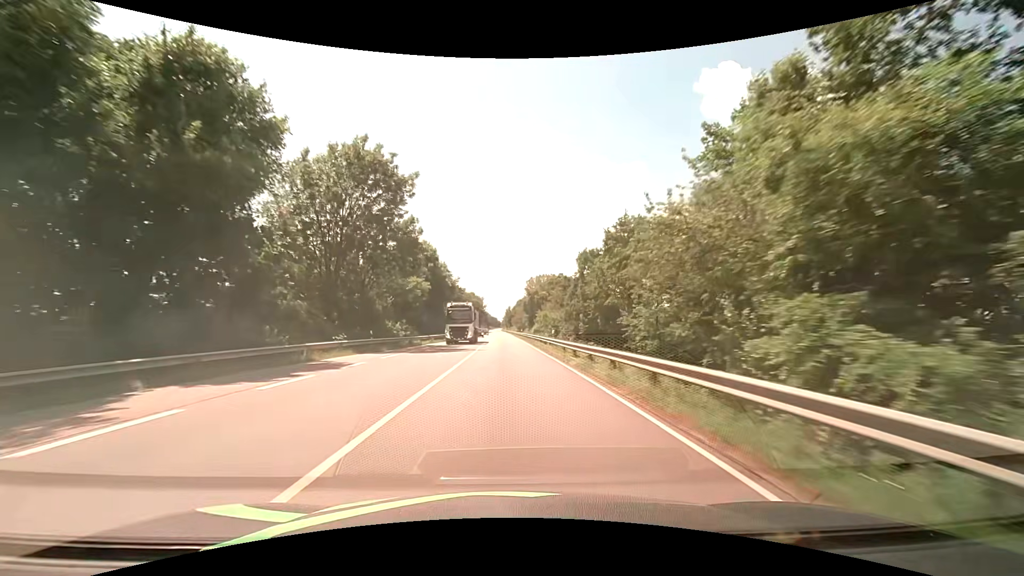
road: primary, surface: asphalt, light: Day
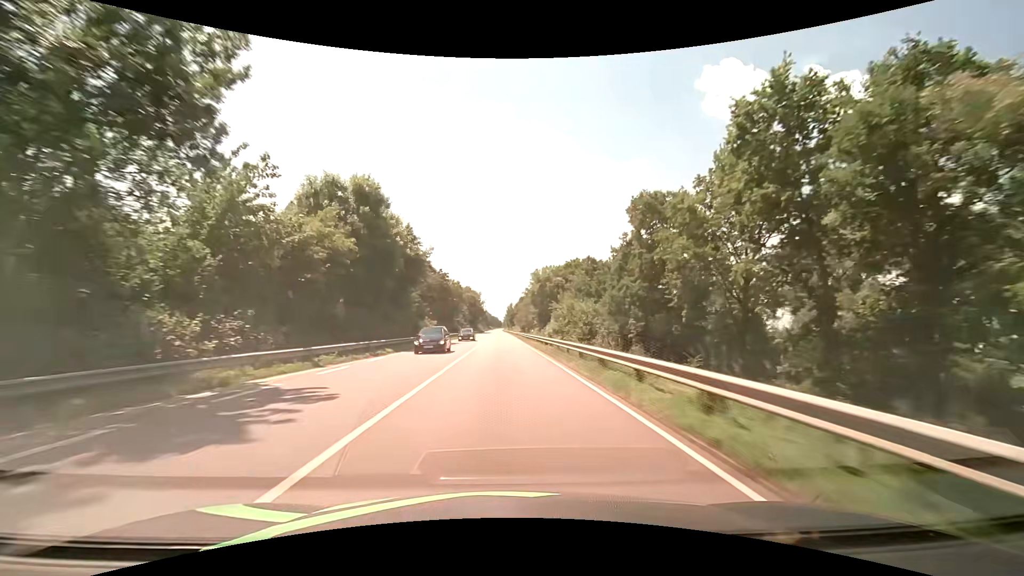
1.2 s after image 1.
(-0.1, +31.6) m; -1°
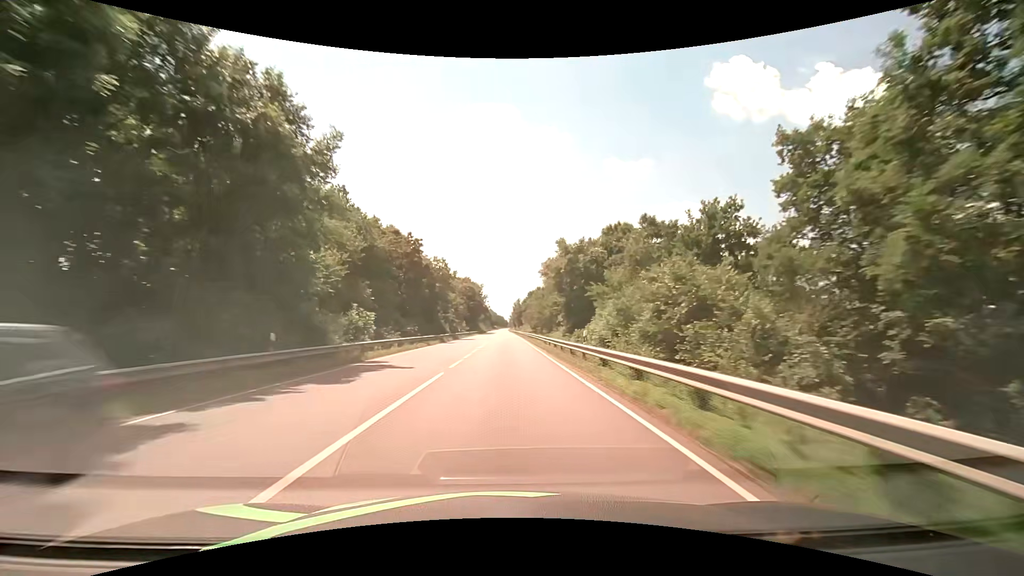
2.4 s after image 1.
(-0.1, +31.6) m; 0°
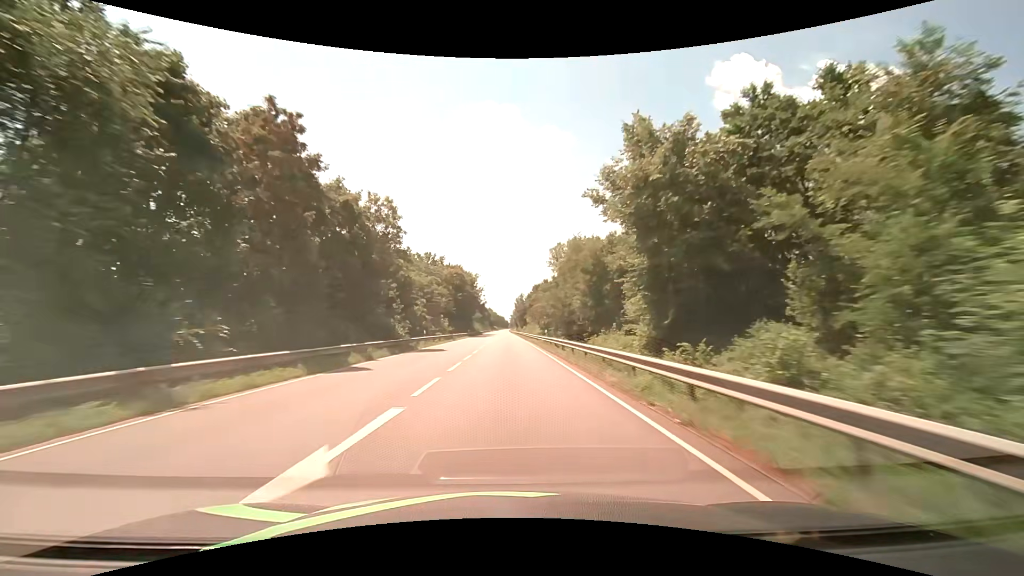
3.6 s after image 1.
(0.0, +31.6) m; 0°
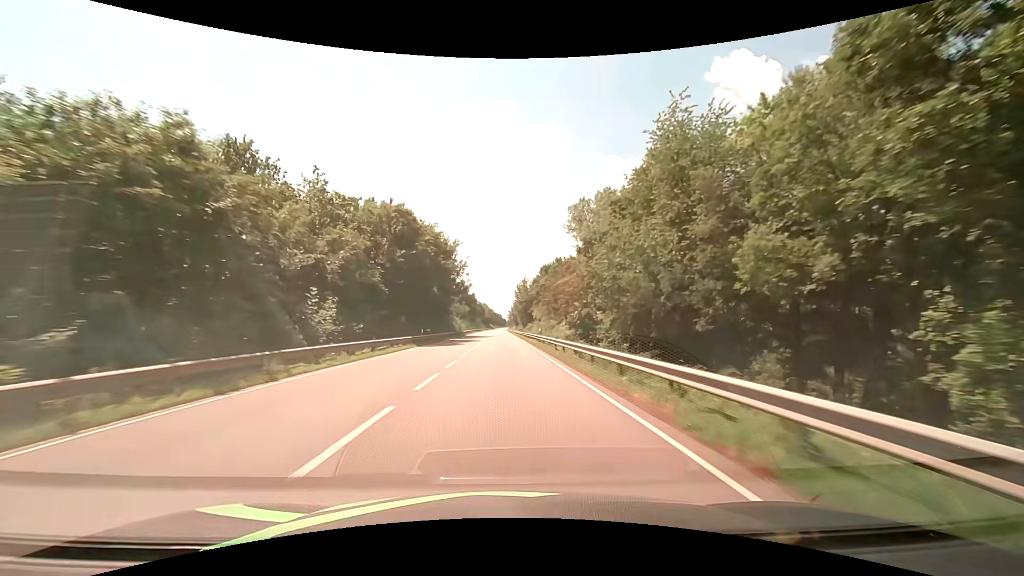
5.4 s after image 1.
(+0.1, +47.3) m; 0°
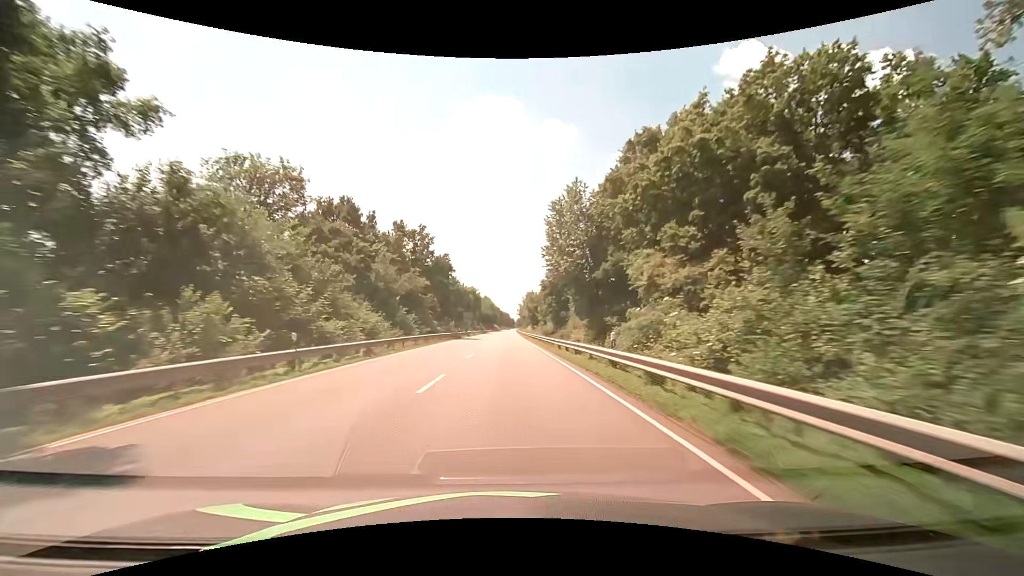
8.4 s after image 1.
(-0.9, +78.9) m; -1°
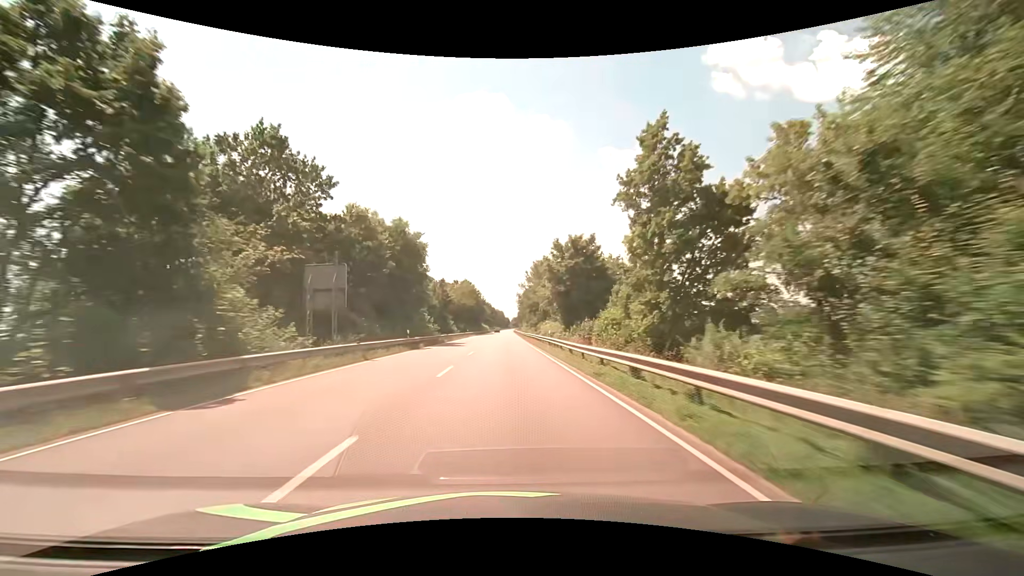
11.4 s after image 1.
(+0.5, +79.0) m; +1°
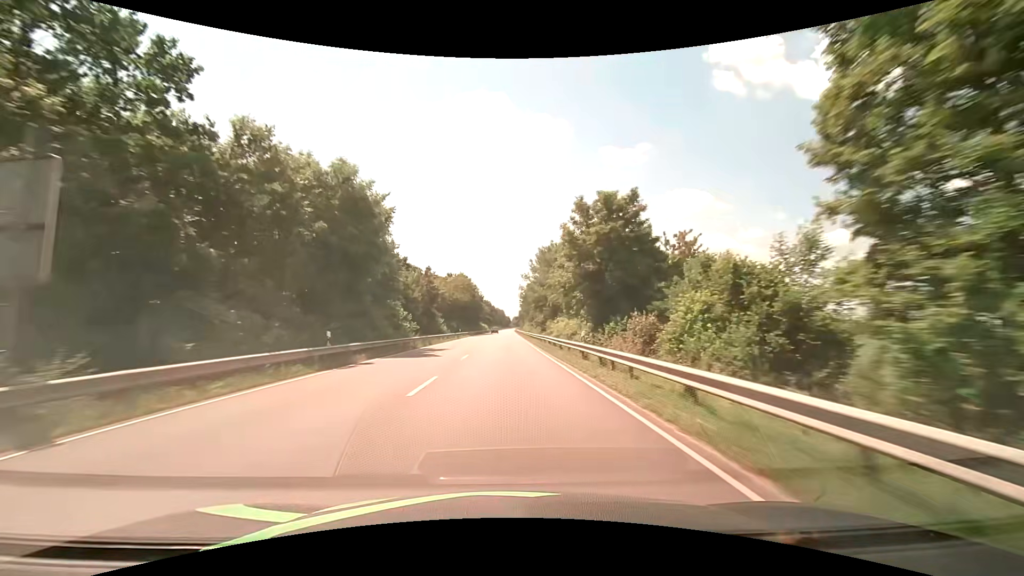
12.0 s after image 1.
(0.0, +15.8) m; 0°
(0, +10) (0, +20) (0, +30) (0, +40) (0, +50) (0, +60) (0, +70) (0, +80) (0, +90) (0, +100) m
